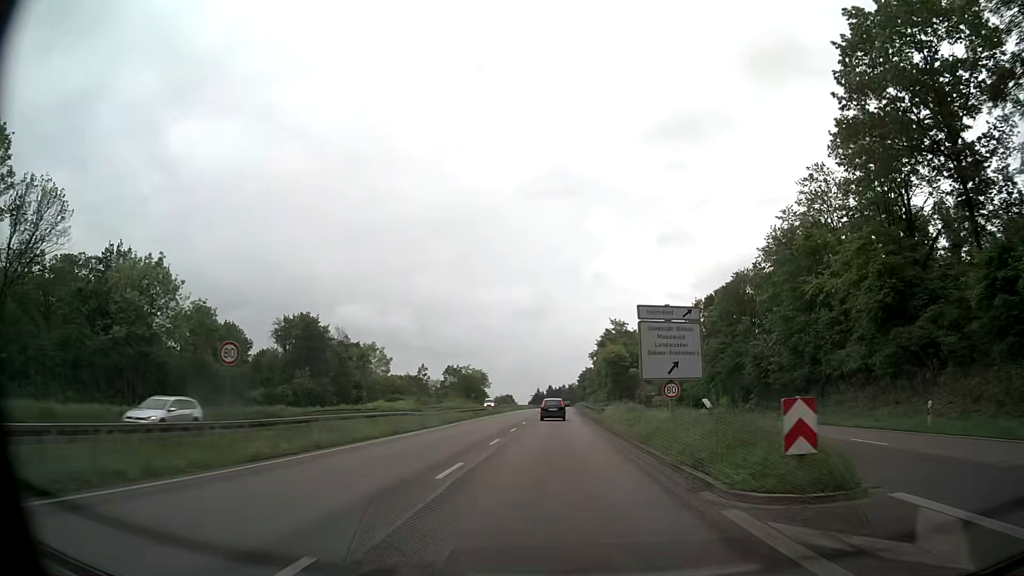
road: trunk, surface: asphalt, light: Day
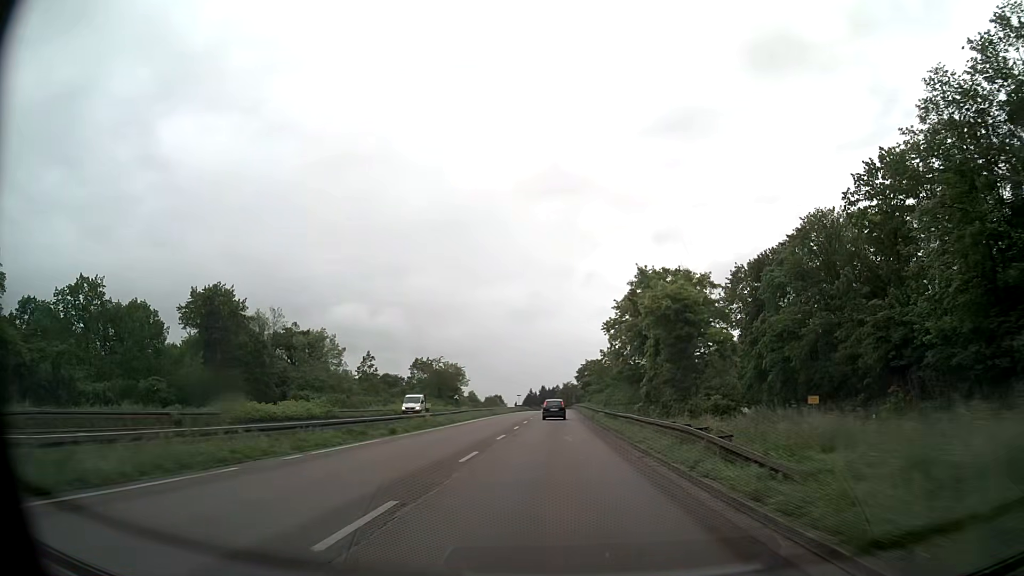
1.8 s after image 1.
(+0.2, +32.6) m; +1°
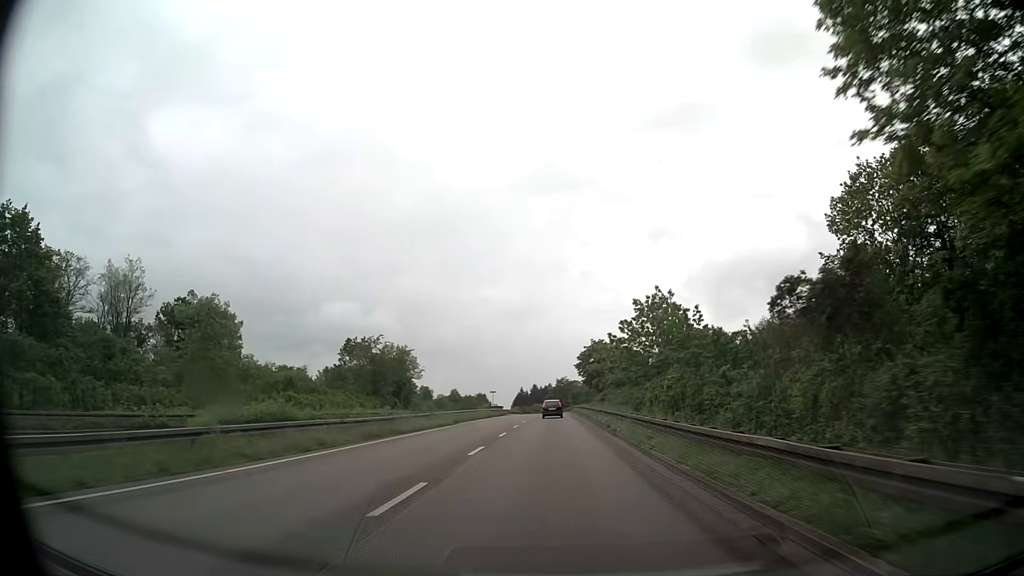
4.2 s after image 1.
(+0.2, +42.9) m; +1°
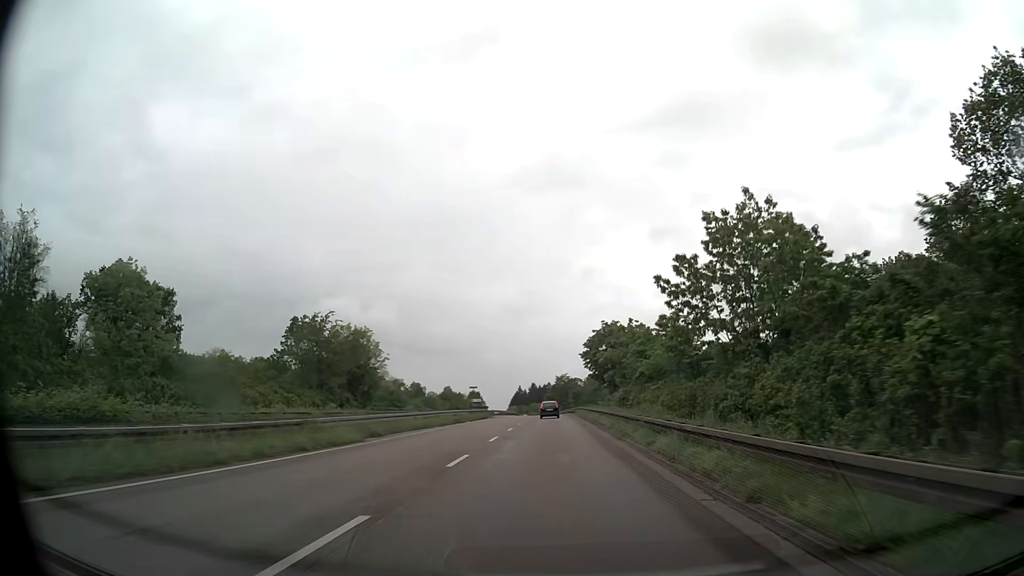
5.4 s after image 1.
(0.0, +21.2) m; 0°
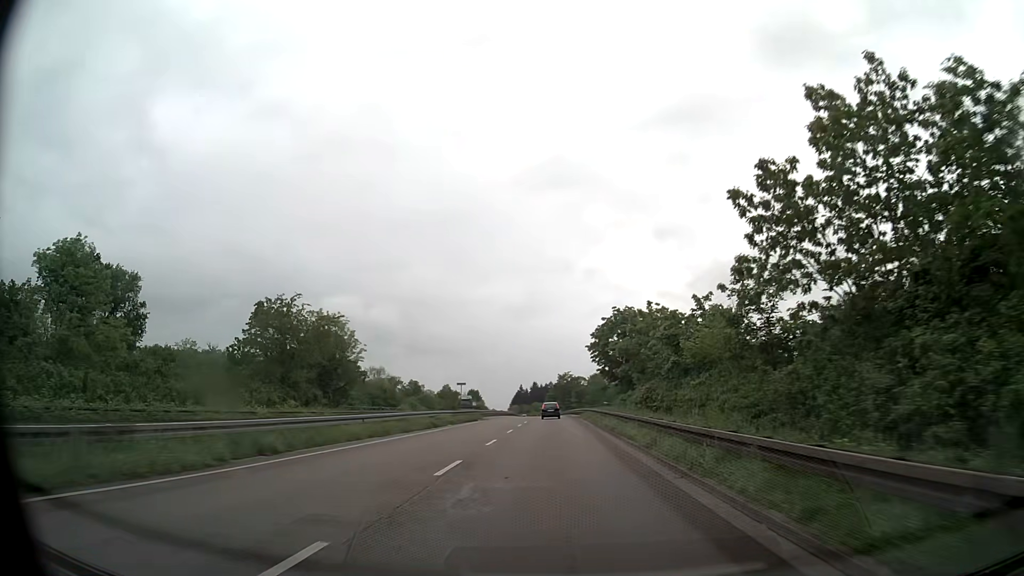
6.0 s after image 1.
(0.0, +10.5) m; 0°
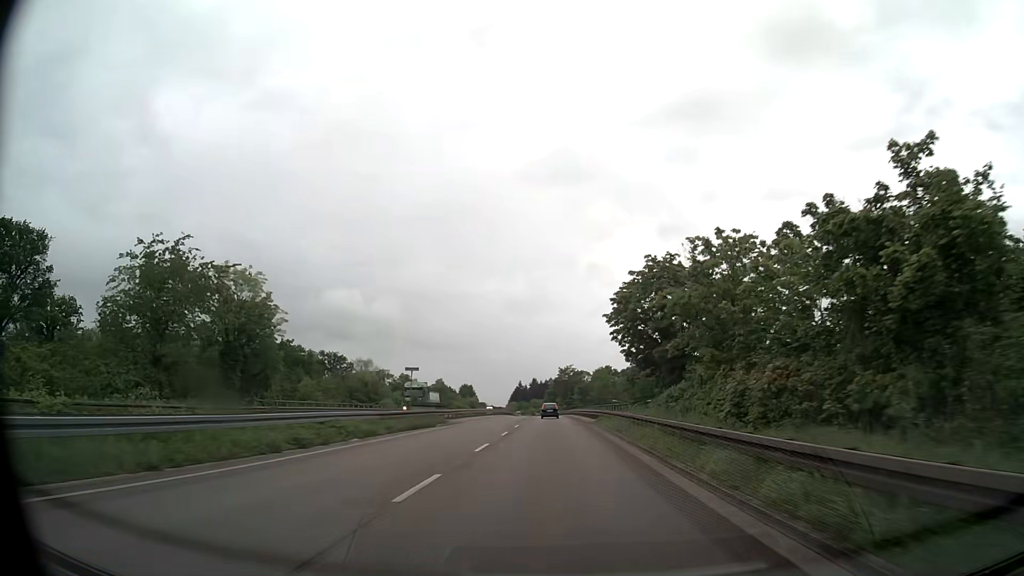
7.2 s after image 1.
(0.0, +21.0) m; 0°
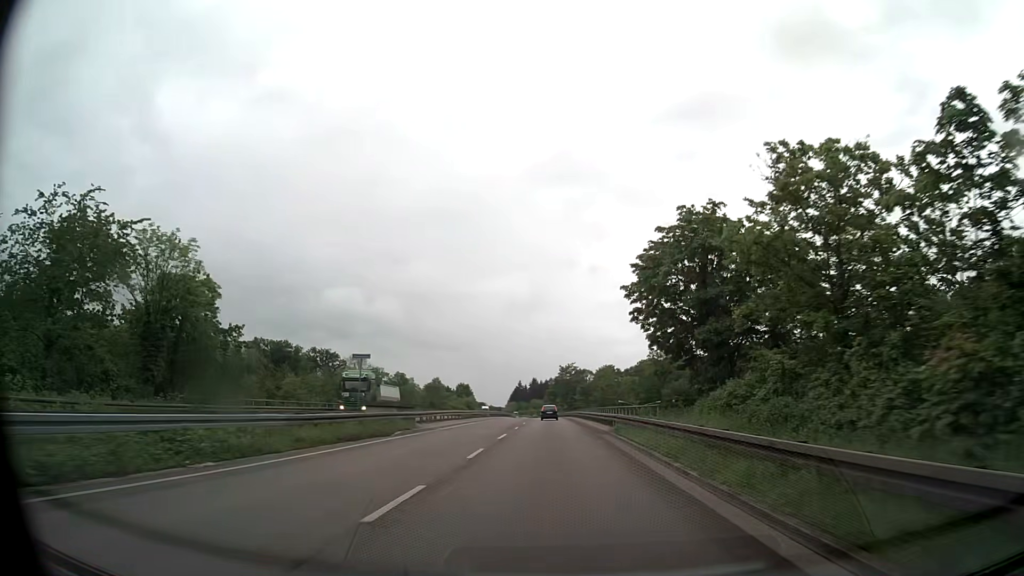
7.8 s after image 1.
(0.0, +10.5) m; 0°
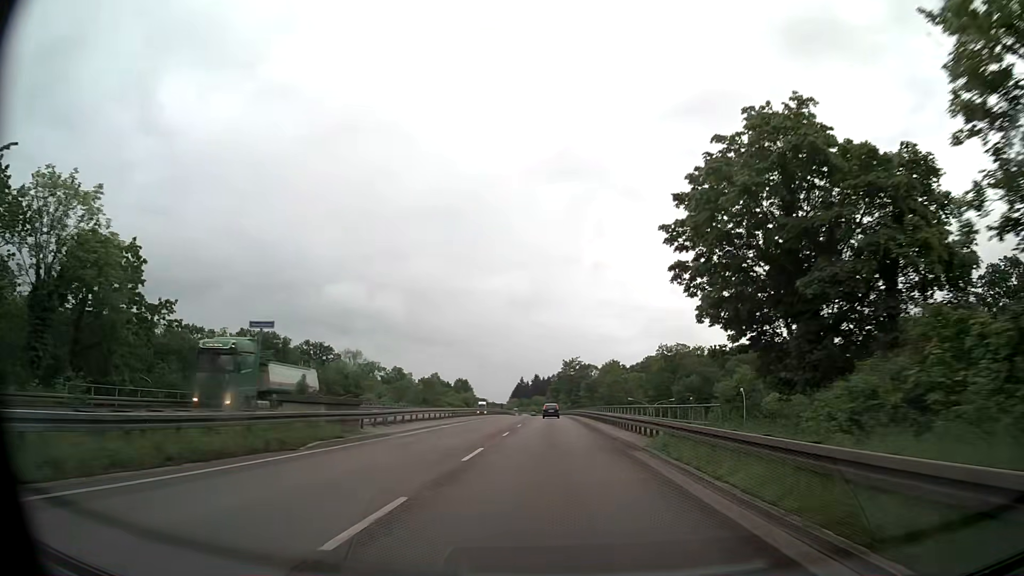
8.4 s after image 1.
(0.0, +10.5) m; -1°
(0, +10) (0, +20) (0, +30) (0, +40) (0, +50) (0, +60) (0, +70) (0, +80) (0, +90) (0, +100) m
